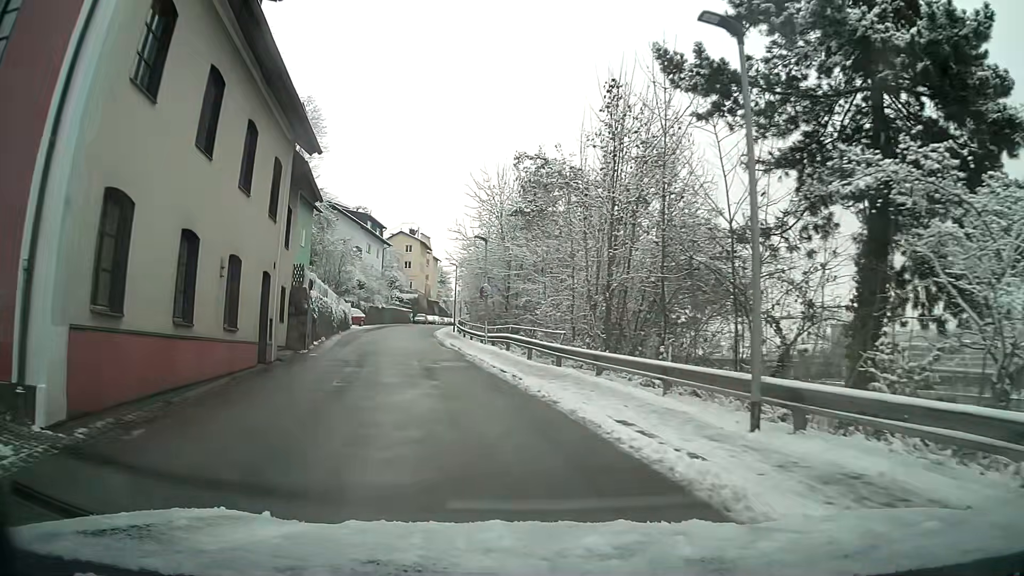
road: residential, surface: asphalt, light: Day
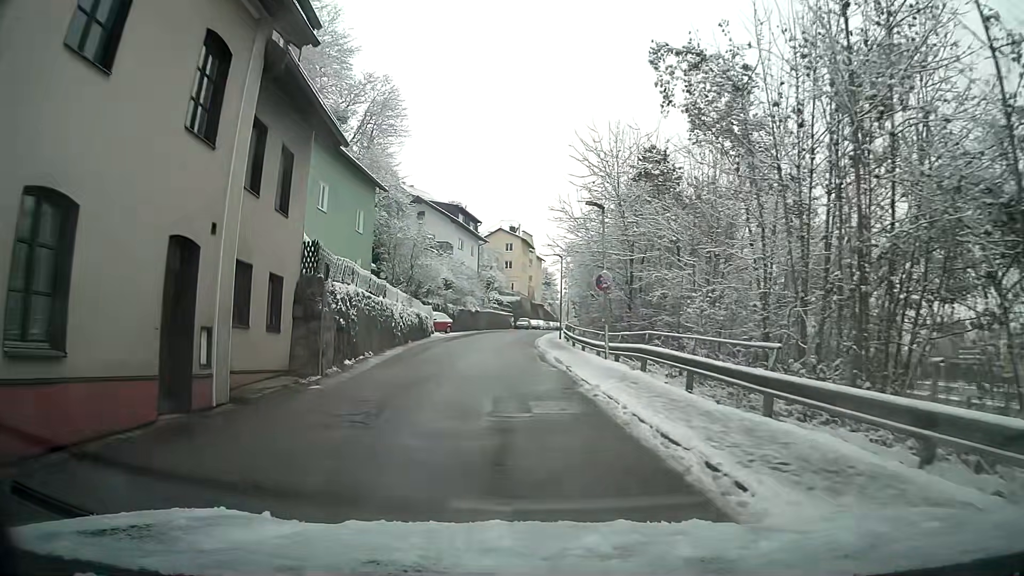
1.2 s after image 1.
(-0.8, +9.7) m; -9°
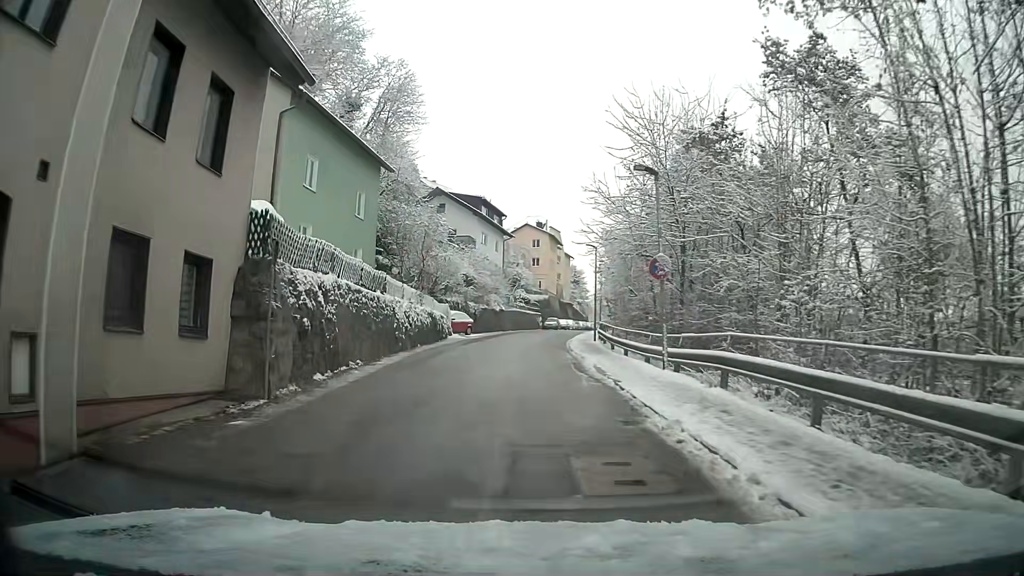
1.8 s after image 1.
(0.0, +5.0) m; -1°
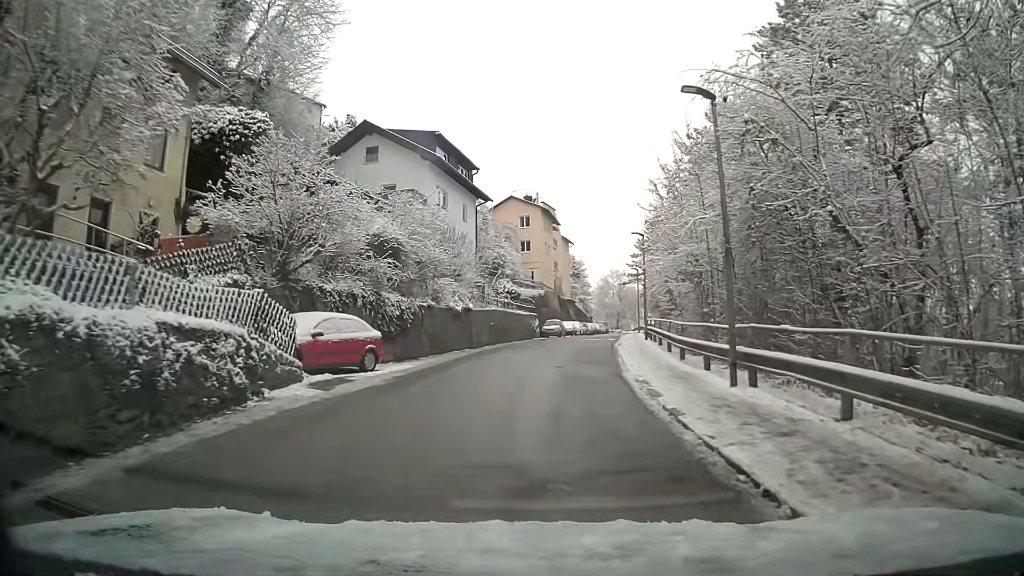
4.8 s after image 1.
(0.0, +25.4) m; +2°
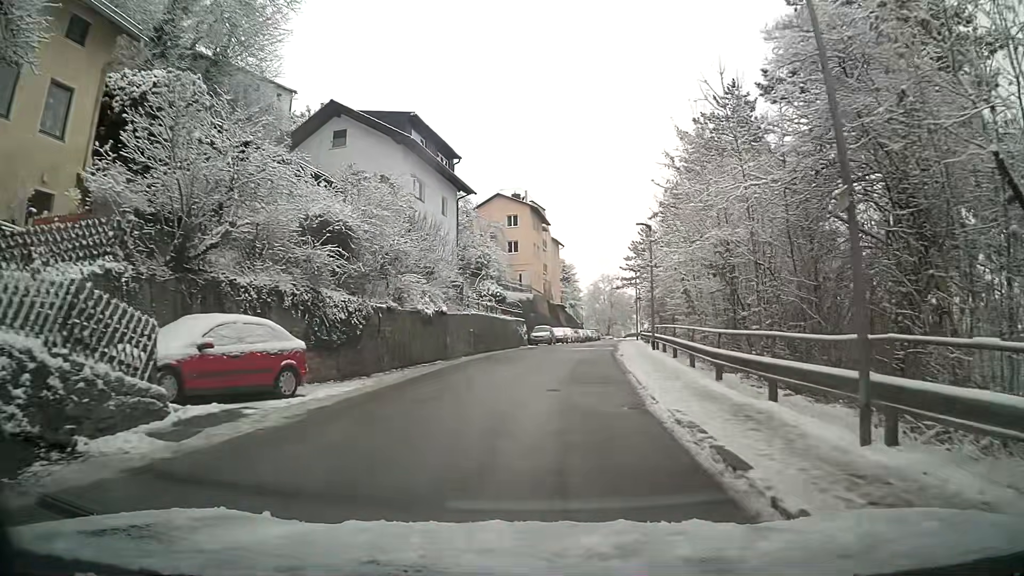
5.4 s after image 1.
(0.0, +5.1) m; +1°
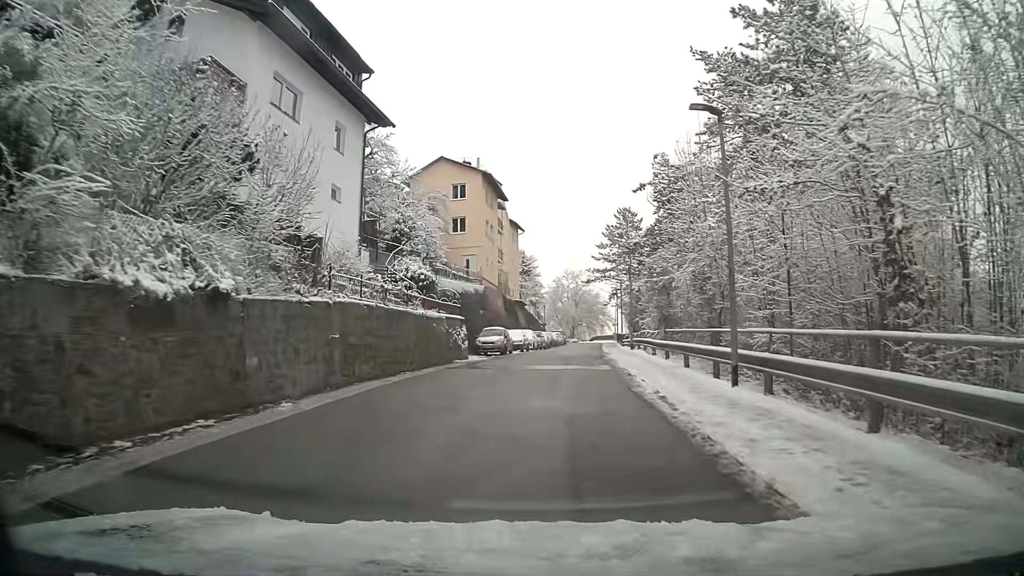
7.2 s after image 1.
(+0.3, +15.7) m; +3°
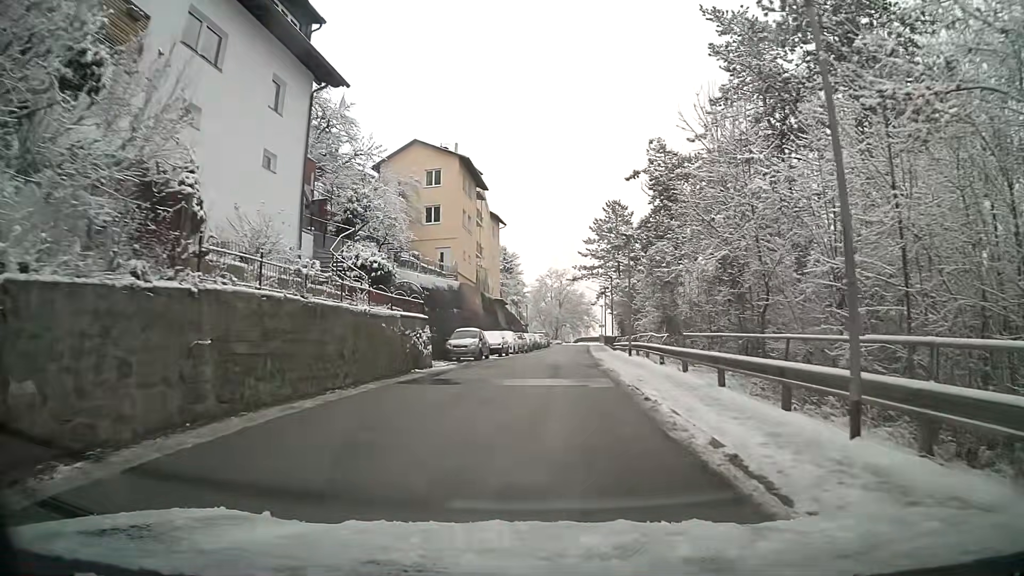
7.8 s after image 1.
(+0.1, +5.4) m; +1°
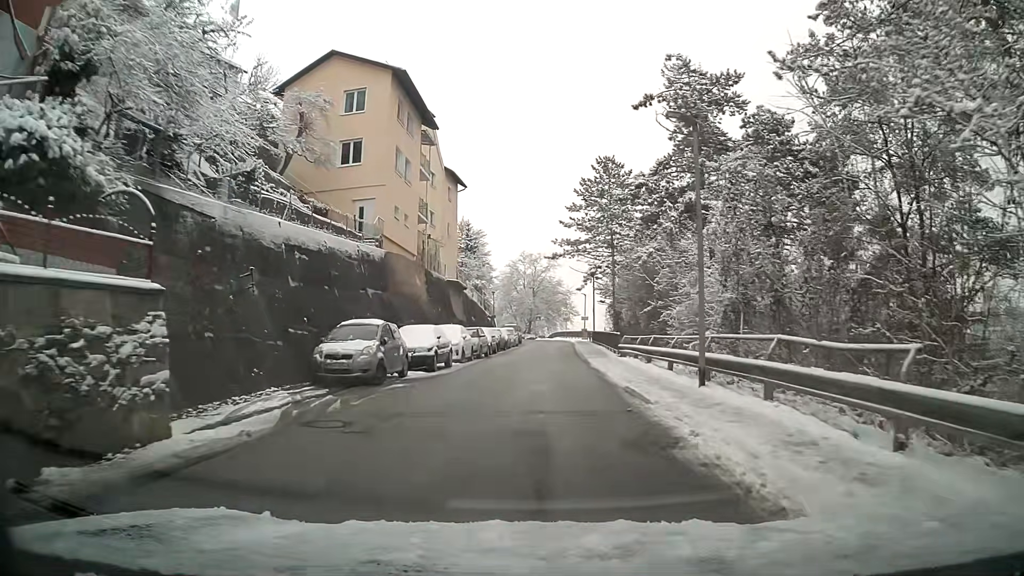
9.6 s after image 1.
(+0.4, +16.0) m; +2°
(0, +10) (0, +20) (+1, +30) (+1, +40) (+1, +50) (+1, +60) (+1, +70) (+1, +80) (0, +90) (-3, +100) m
